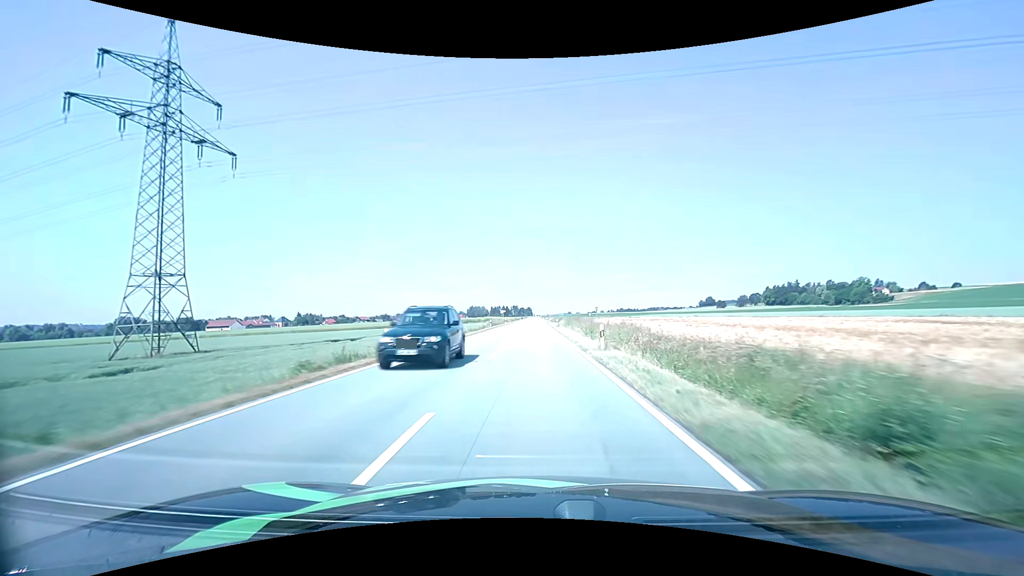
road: tertiary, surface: asphalt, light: Day
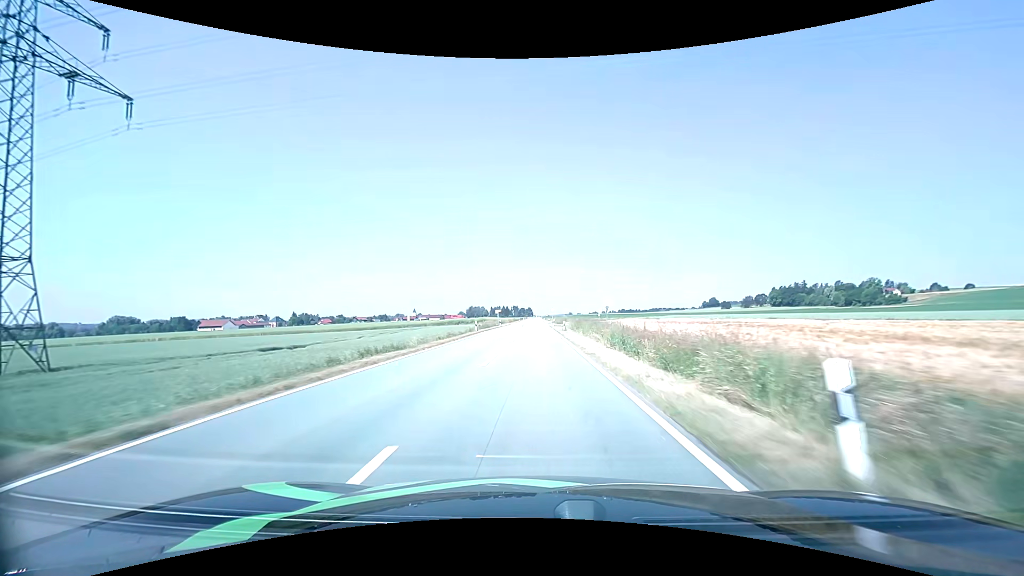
(0.0, +14.2) m; 0°
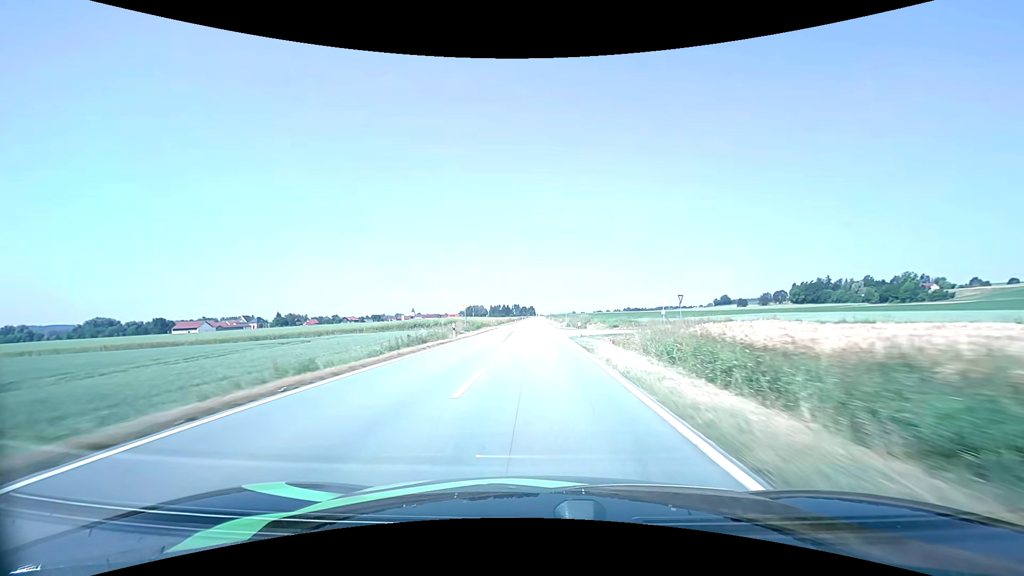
(-0.2, +42.9) m; 0°
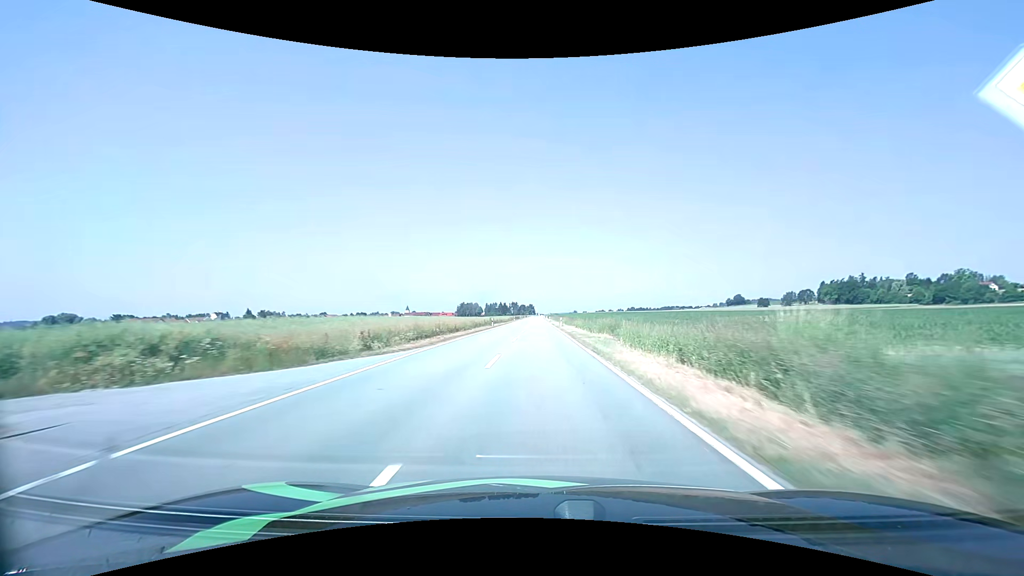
(0.0, +57.8) m; 0°
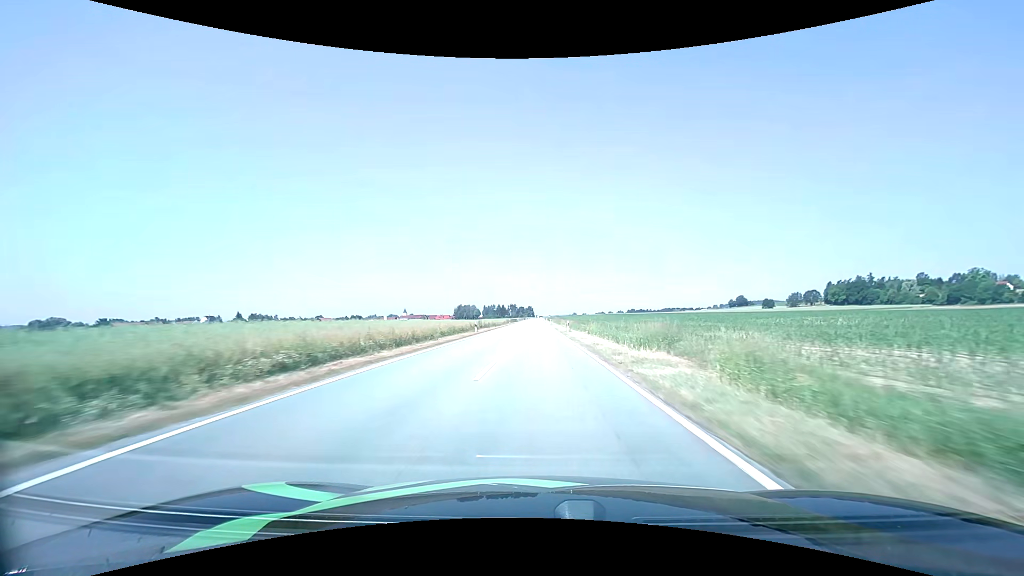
(0.0, +14.5) m; 0°
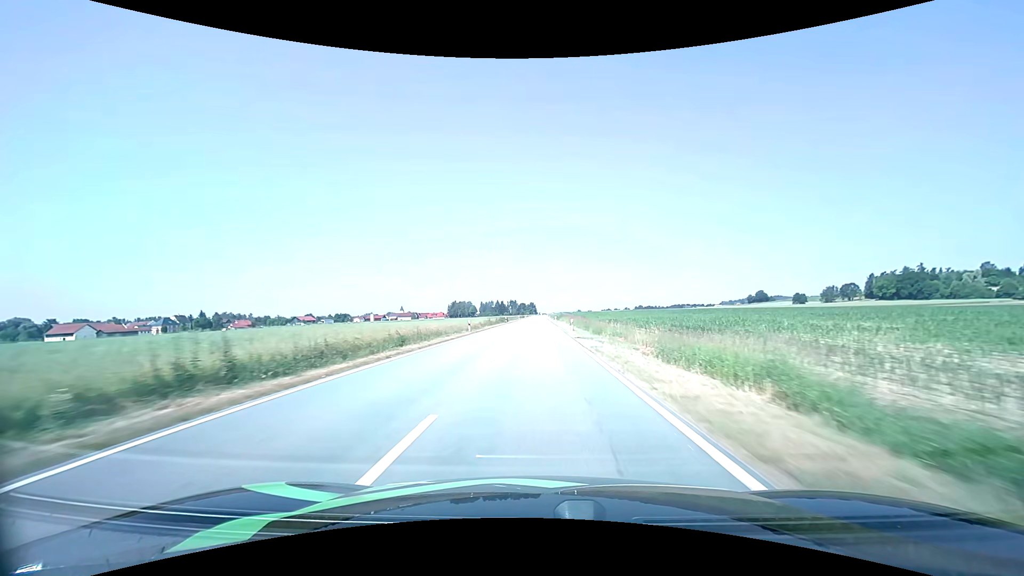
(0.0, +58.1) m; 0°
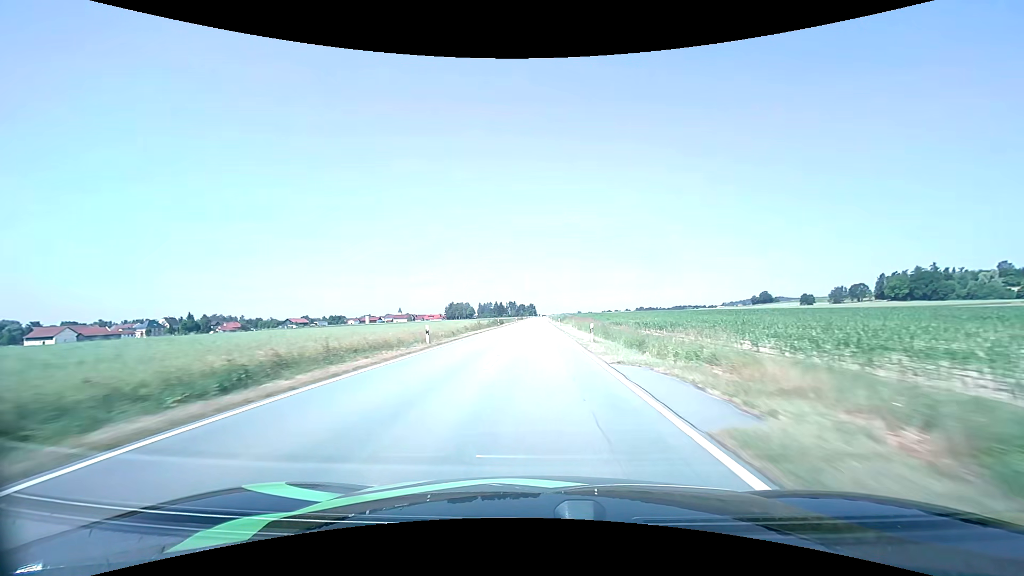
(0.0, +14.4) m; 0°
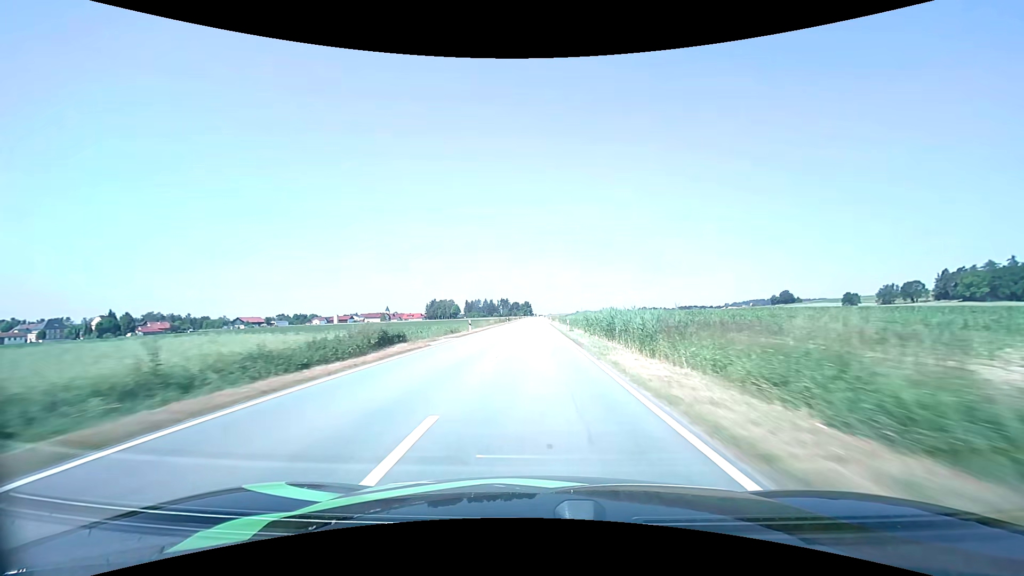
(+0.2, +72.3) m; 0°
(0, +10) (0, +20) (0, +30) (0, +40) (0, +50) (0, +60) (0, +70) (0, +80) (0, +90) (0, +100) m
